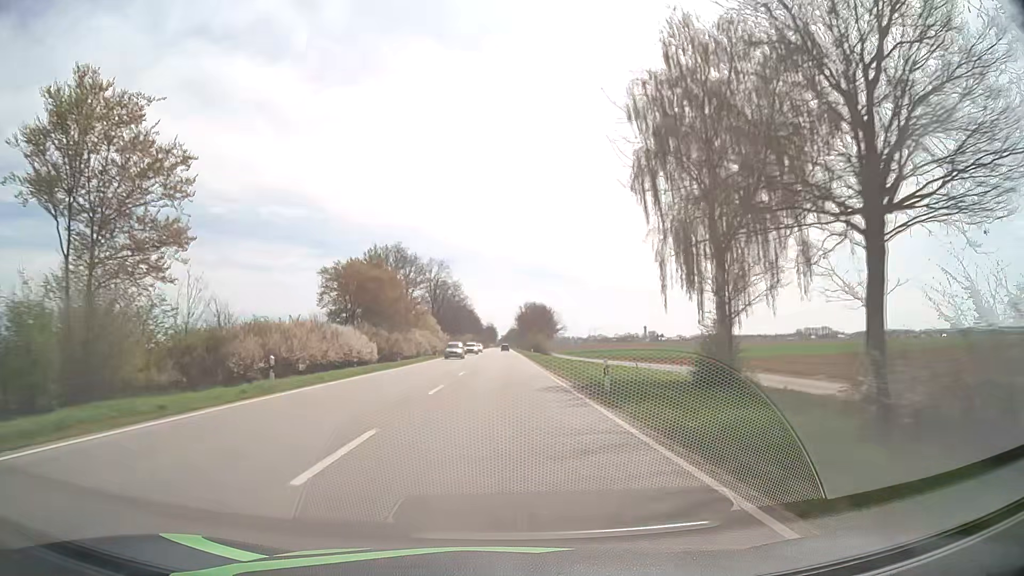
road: primary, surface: asphalt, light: Day
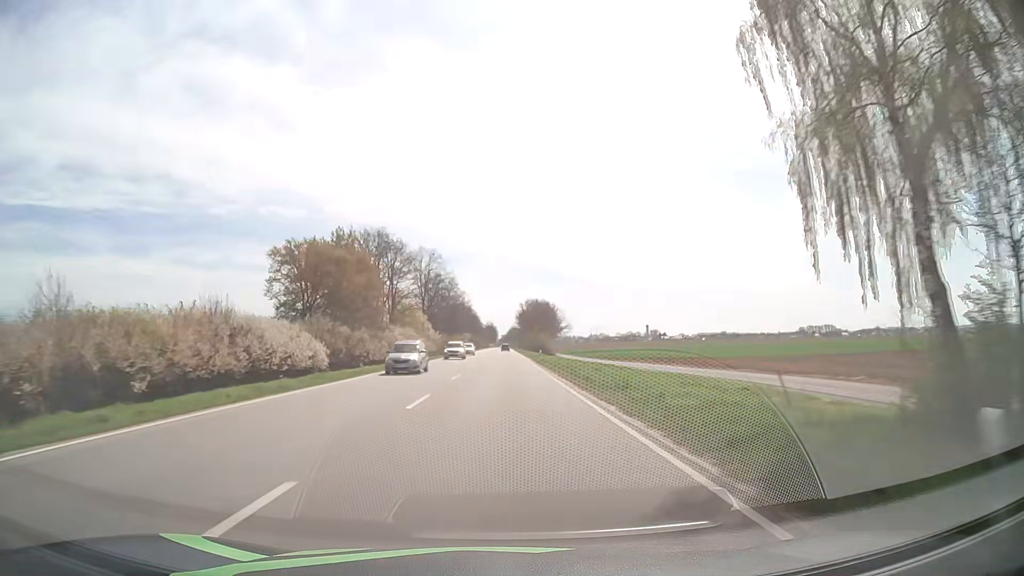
(0.0, +16.1) m; 0°
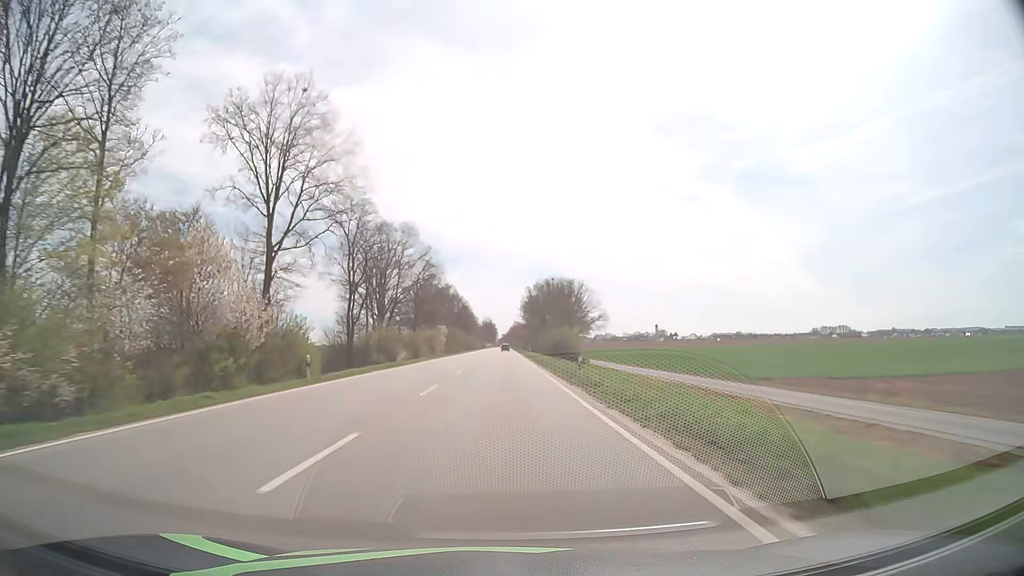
(0.0, +80.5) m; 0°
(0, +10) (0, +20) (0, +30) (0, +40) (0, +50) (0, +60) (0, +70) (0, +80) (0, +90) (0, +100) m
